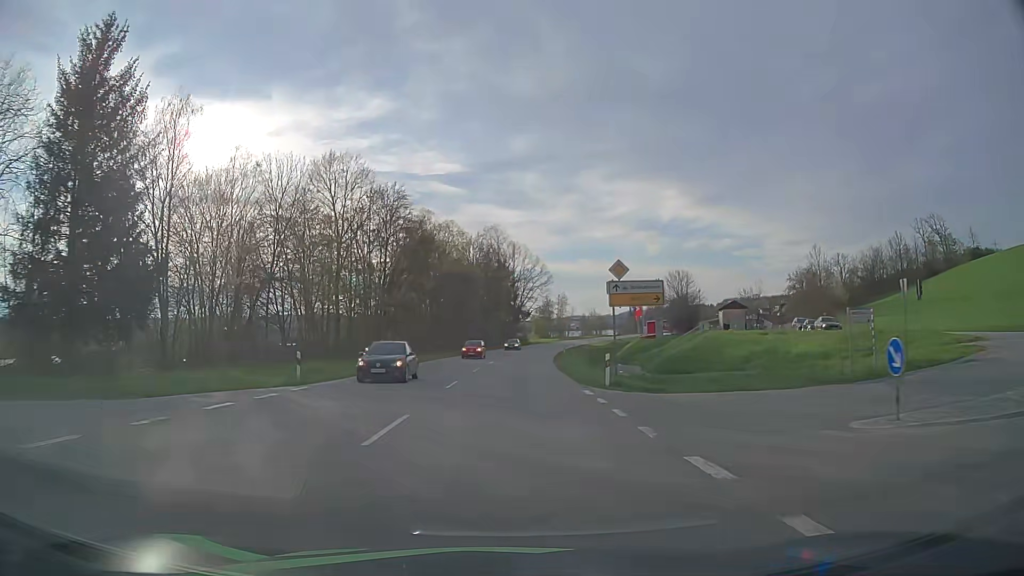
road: primary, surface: asphalt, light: Day
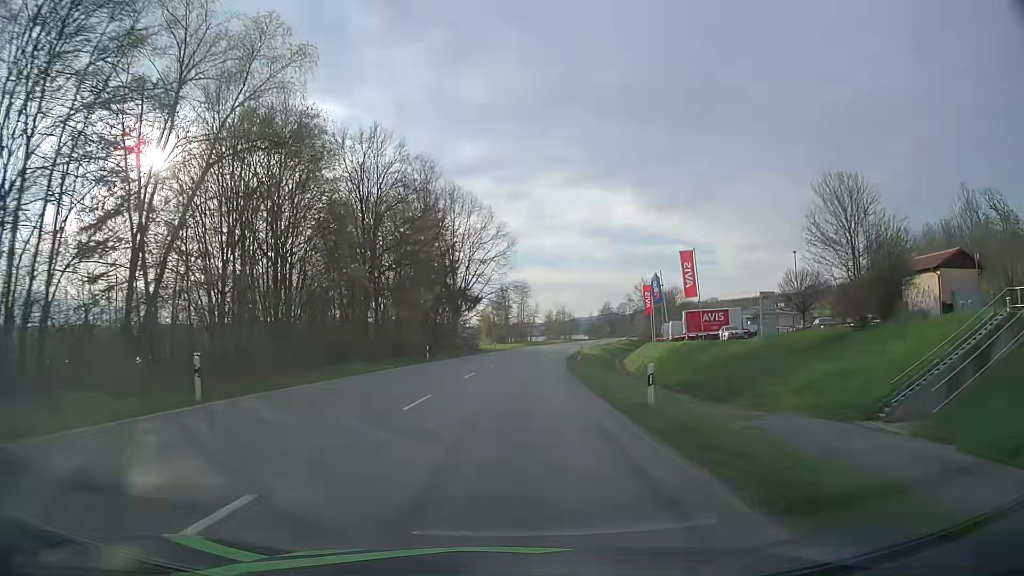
(+1.6, +54.8) m; +4°
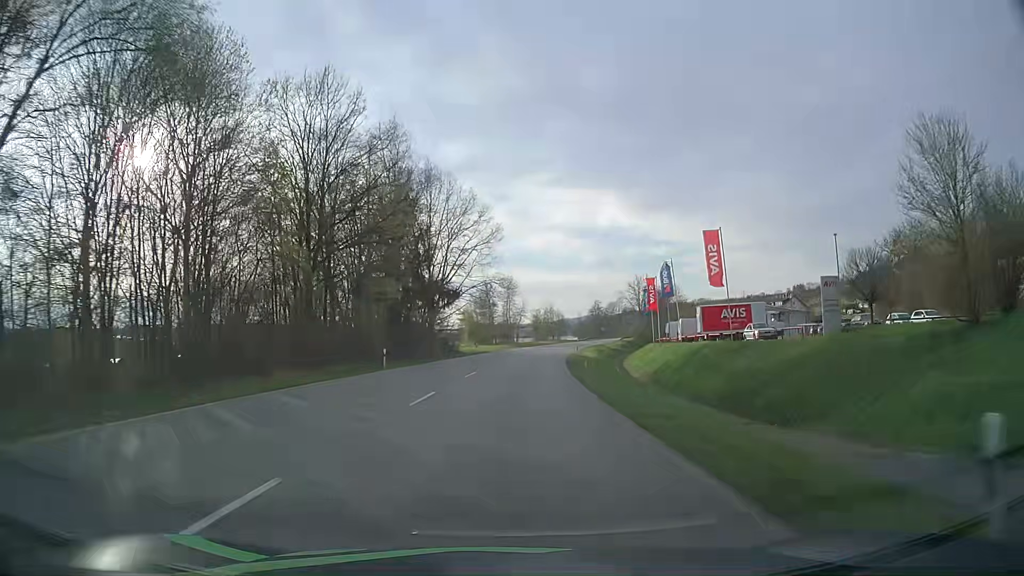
(+0.1, +11.1) m; +1°
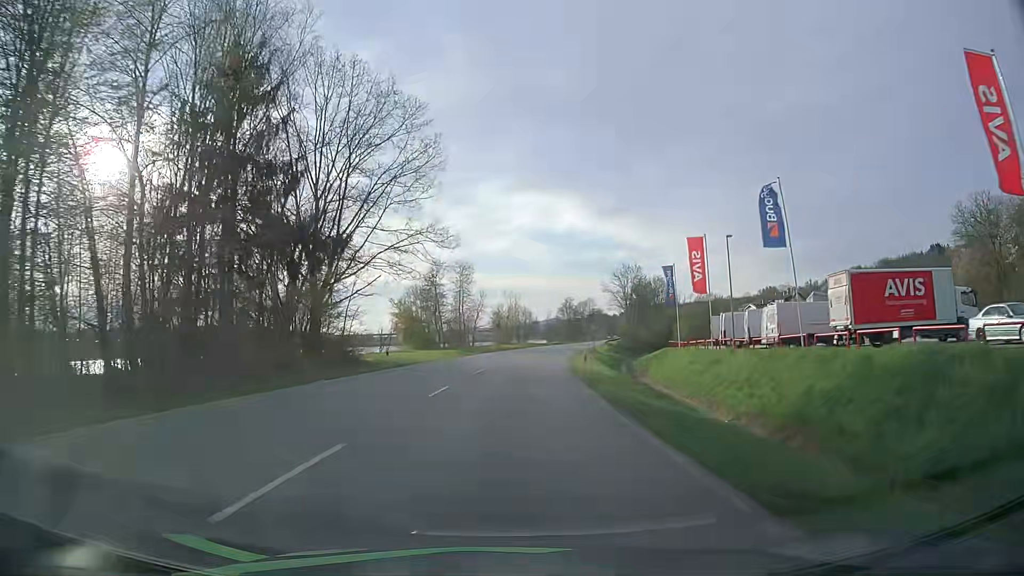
(+0.9, +33.5) m; +3°
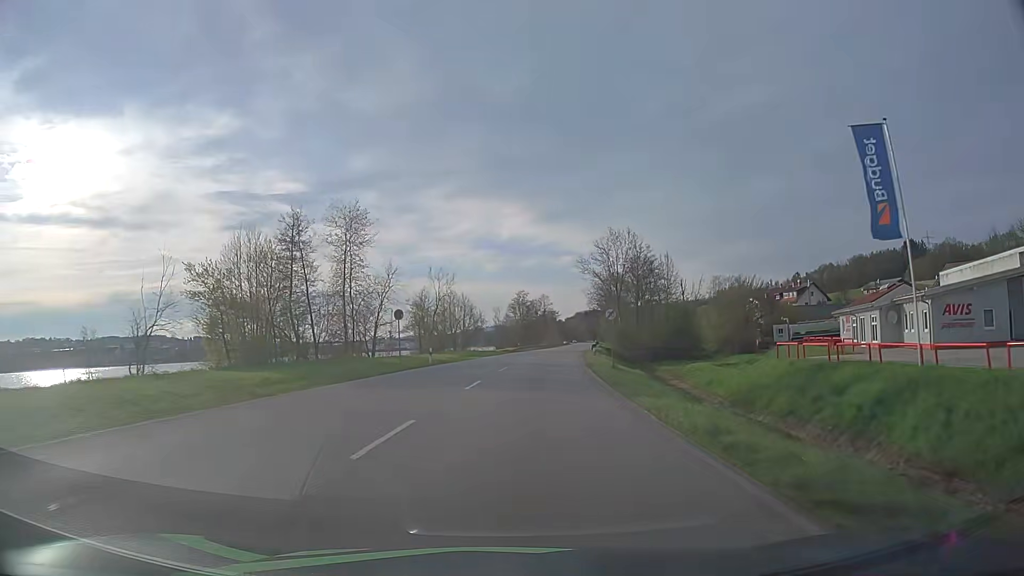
(+1.6, +44.8) m; +5°
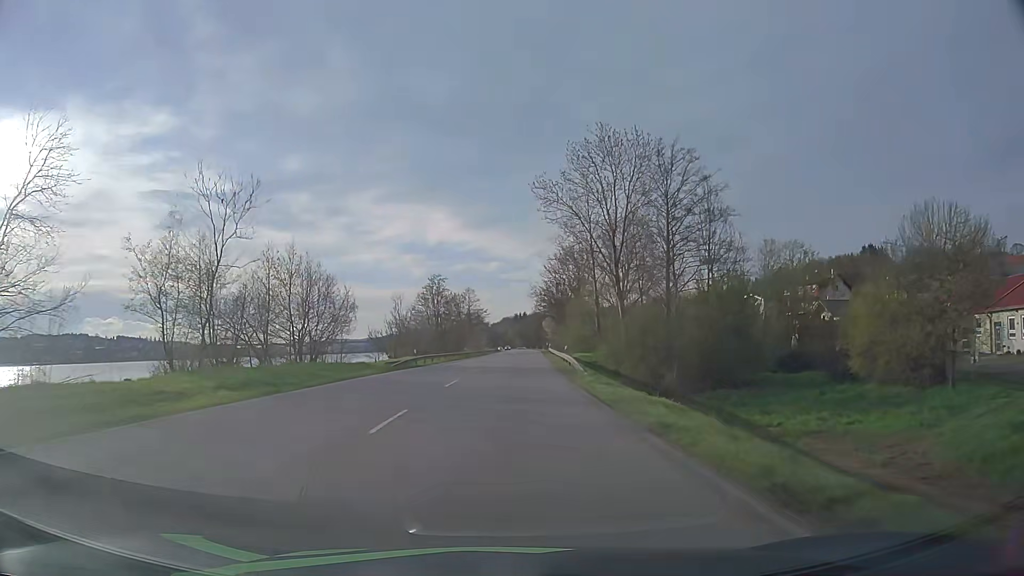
(+2.6, +45.2) m; +6°
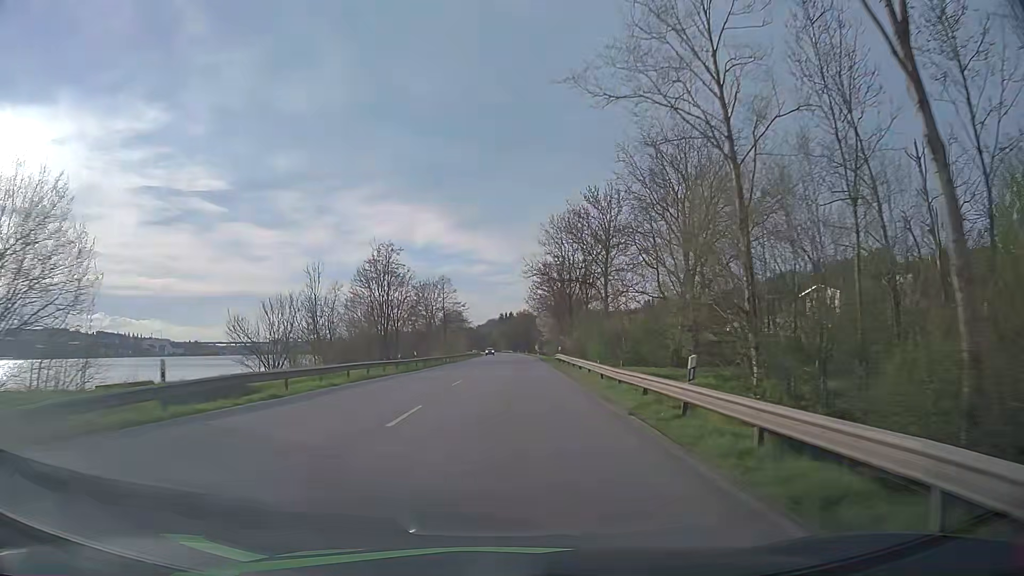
(+0.6, +34.7) m; +1°
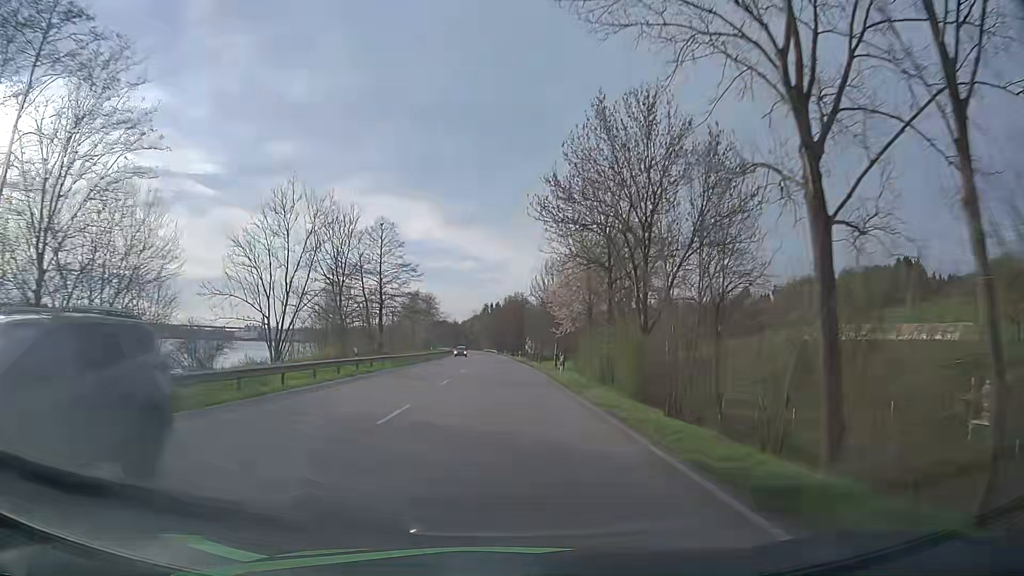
(+1.3, +59.5) m; +2°
(0, +10) (0, +20) (0, +30) (0, +40) (-1, +50) (-1, +60) (-1, +70) (-2, +80) (-2, +90) (-2, +100) m
